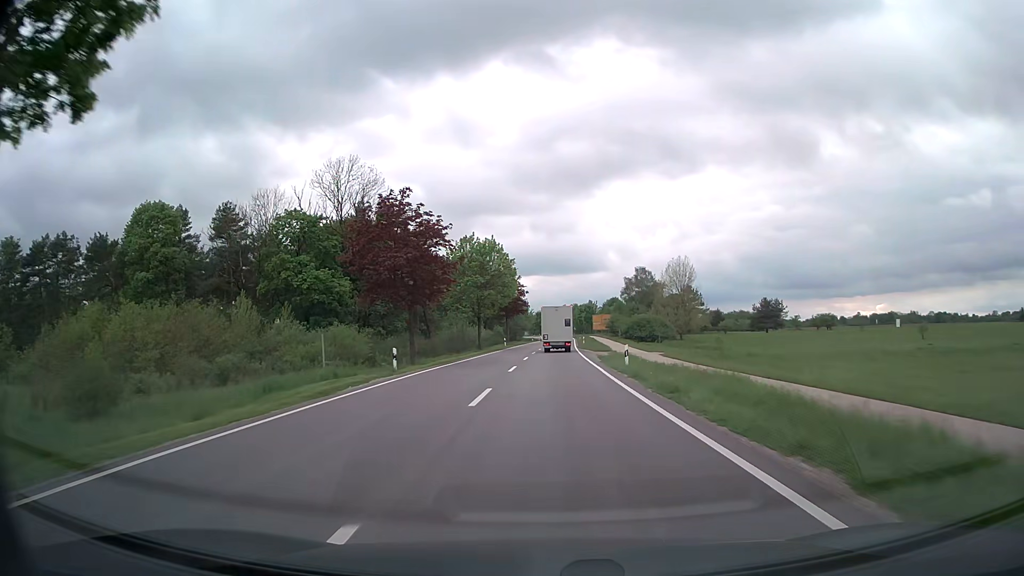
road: secondary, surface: asphalt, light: Day
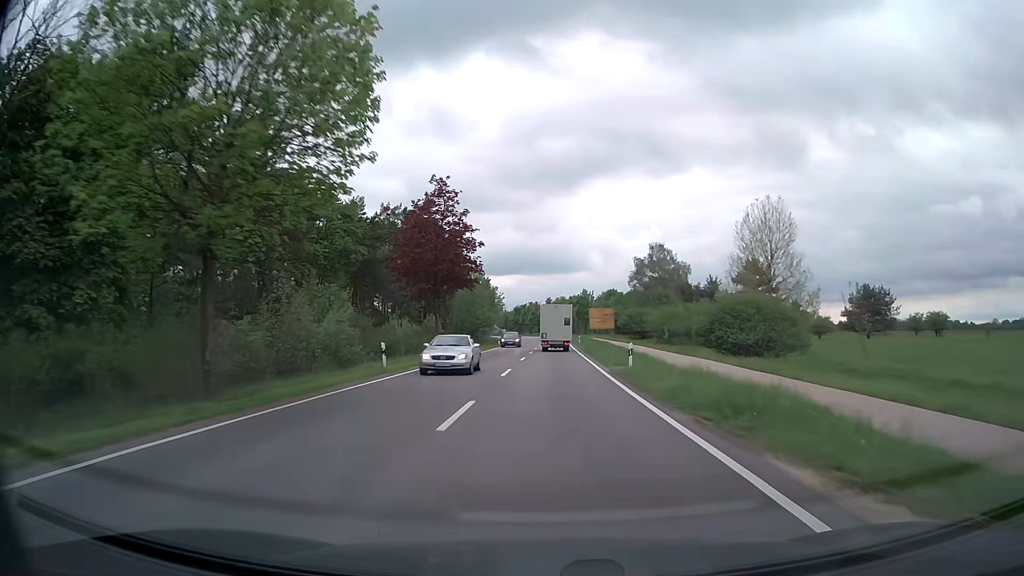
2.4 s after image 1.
(+0.6, +51.5) m; +1°
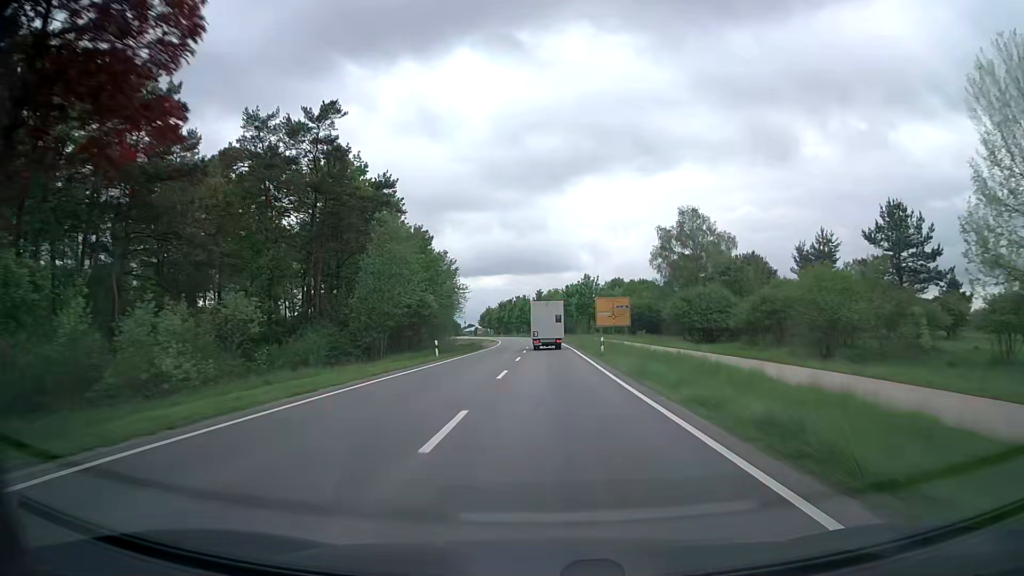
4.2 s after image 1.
(+0.4, +38.1) m; +1°
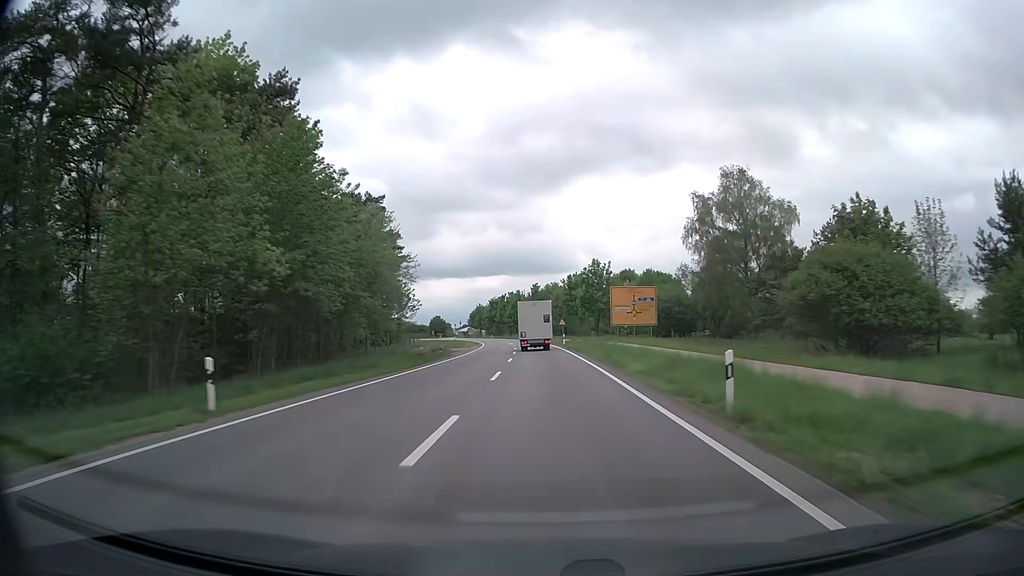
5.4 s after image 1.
(0.0, +25.0) m; 0°
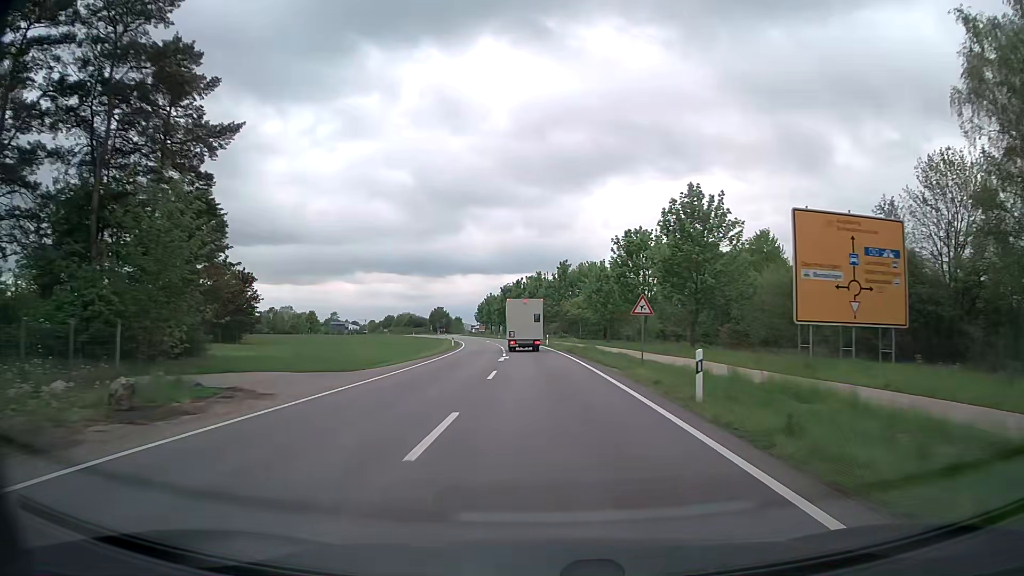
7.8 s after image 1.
(-0.5, +48.0) m; -2°
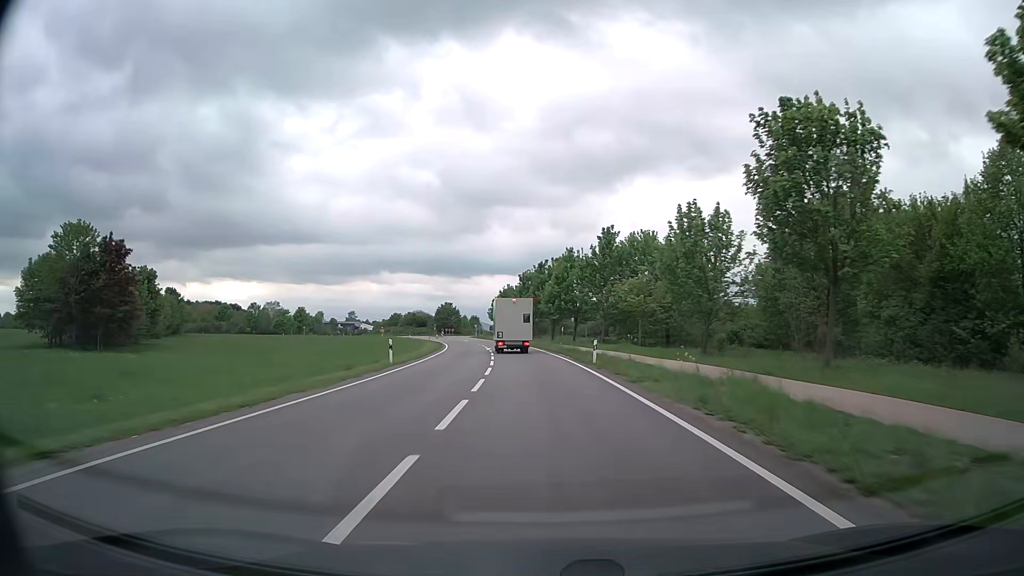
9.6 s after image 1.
(-0.7, +34.0) m; -2°
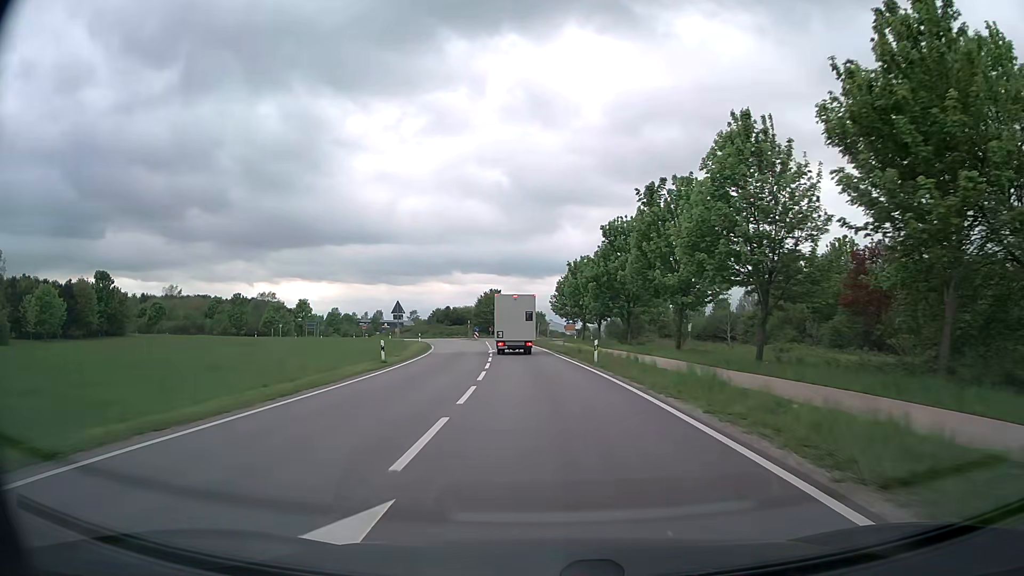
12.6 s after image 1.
(-2.7, +51.0) m; -6°
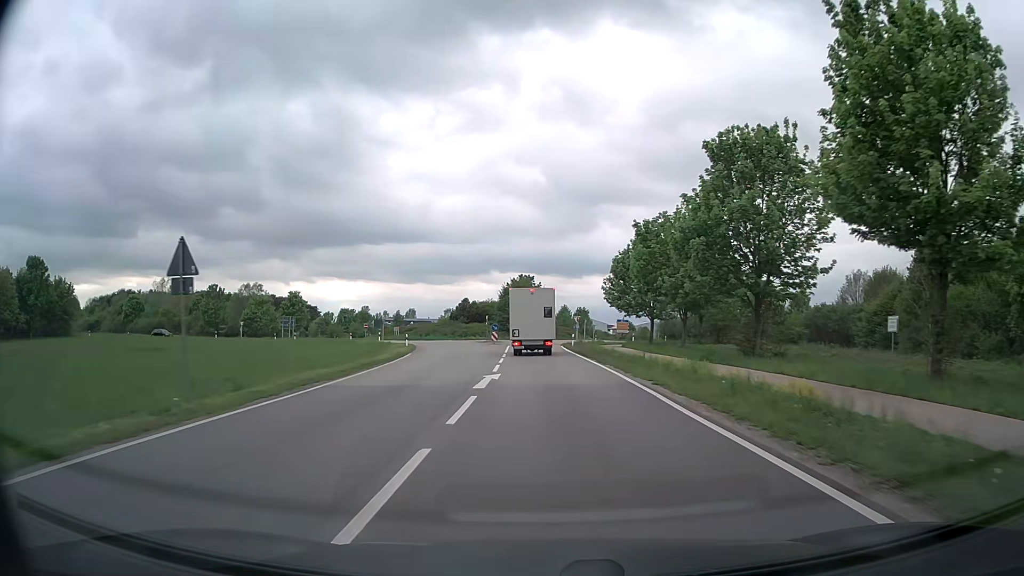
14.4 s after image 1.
(-0.9, +26.9) m; -3°
(0, +10) (0, +20) (-1, +30) (-1, +40) (-1, +50) (-1, +60) (+1, +70) (+4, +79) (+8, +88) (+13, +97) m
